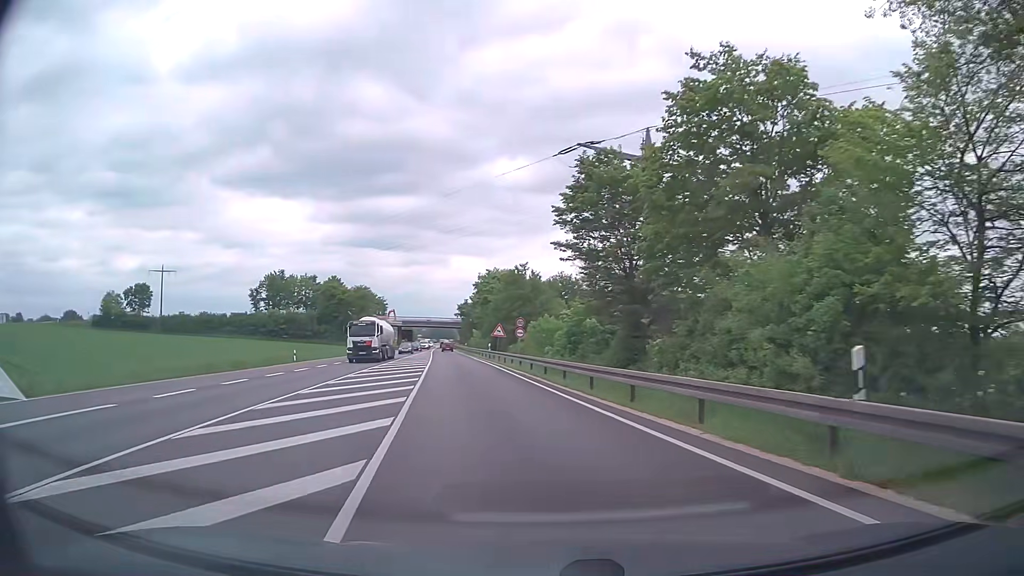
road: trunk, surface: asphalt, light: Day
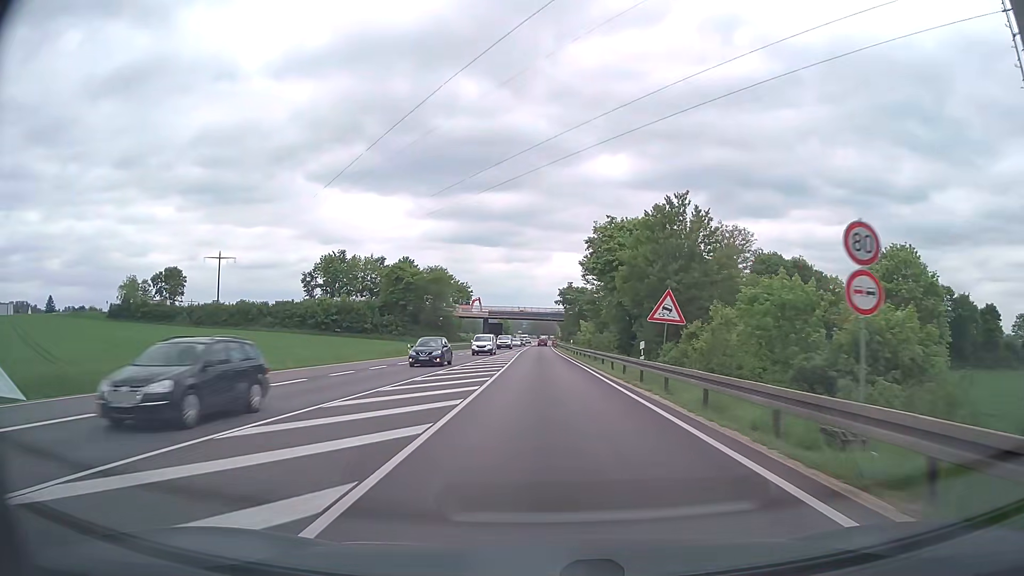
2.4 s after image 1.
(-4.4, +34.7) m; -9°
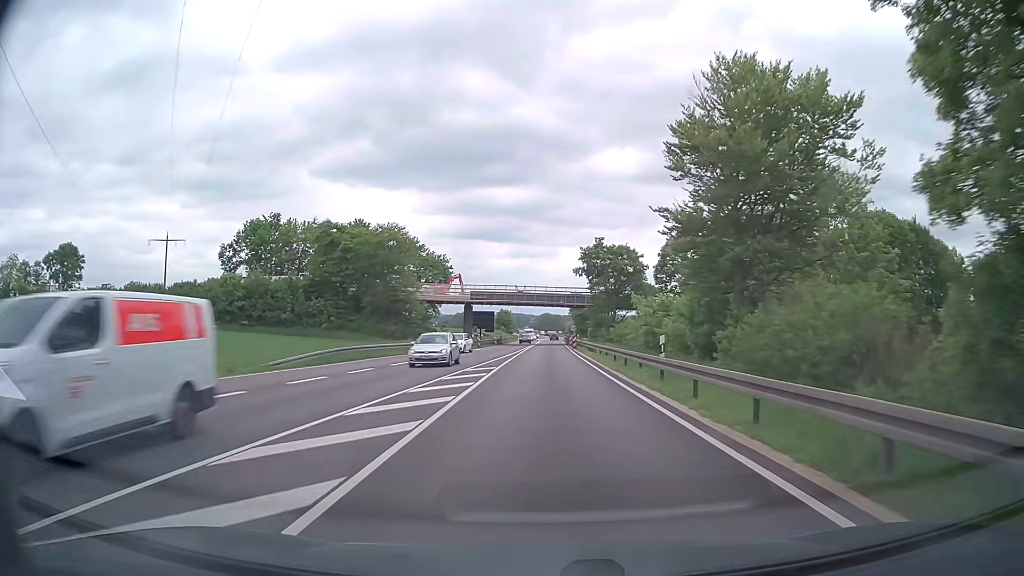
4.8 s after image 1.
(-0.3, +43.8) m; -1°
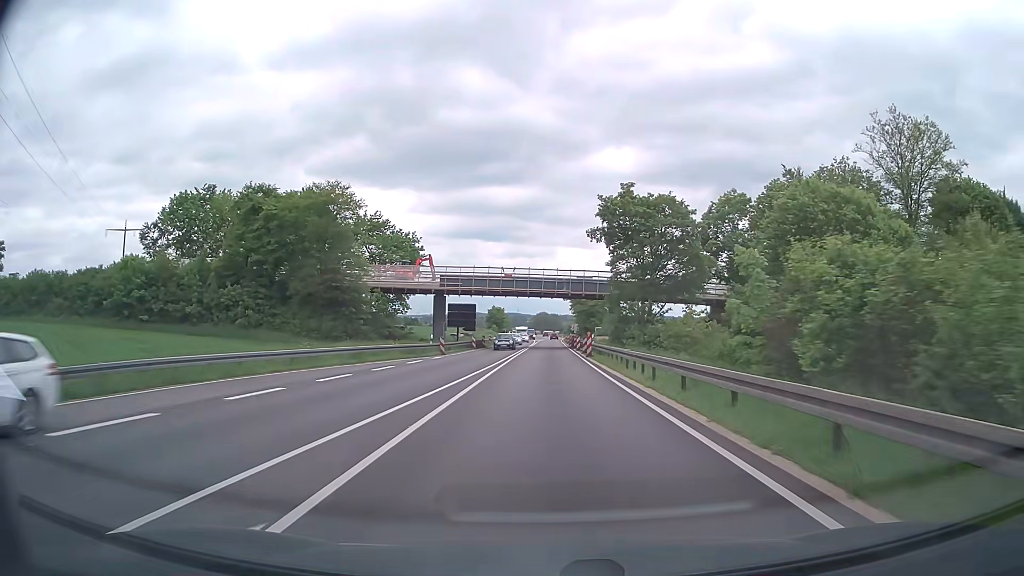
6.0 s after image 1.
(+0.1, +23.0) m; +1°
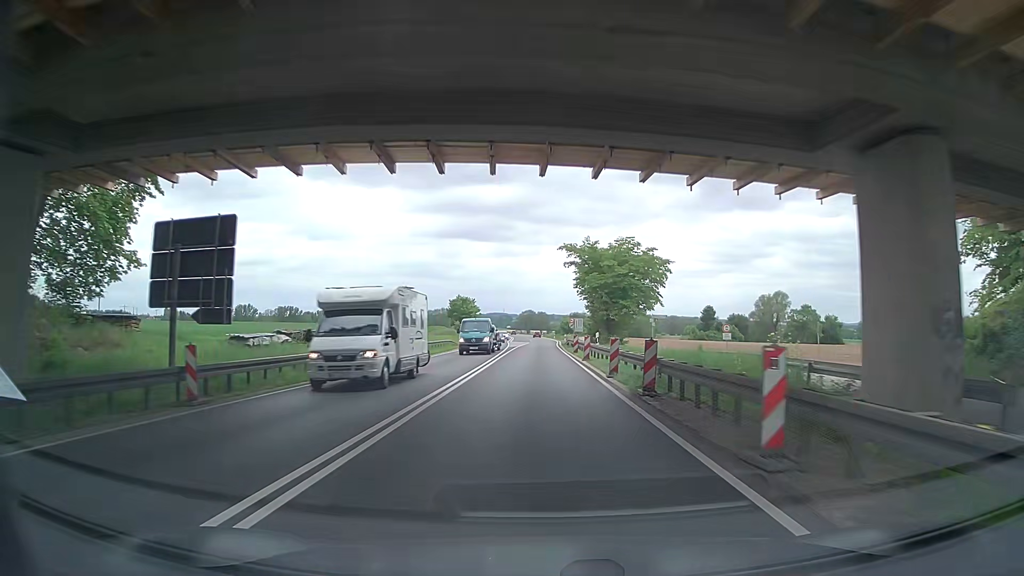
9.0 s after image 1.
(+0.4, +58.4) m; +1°
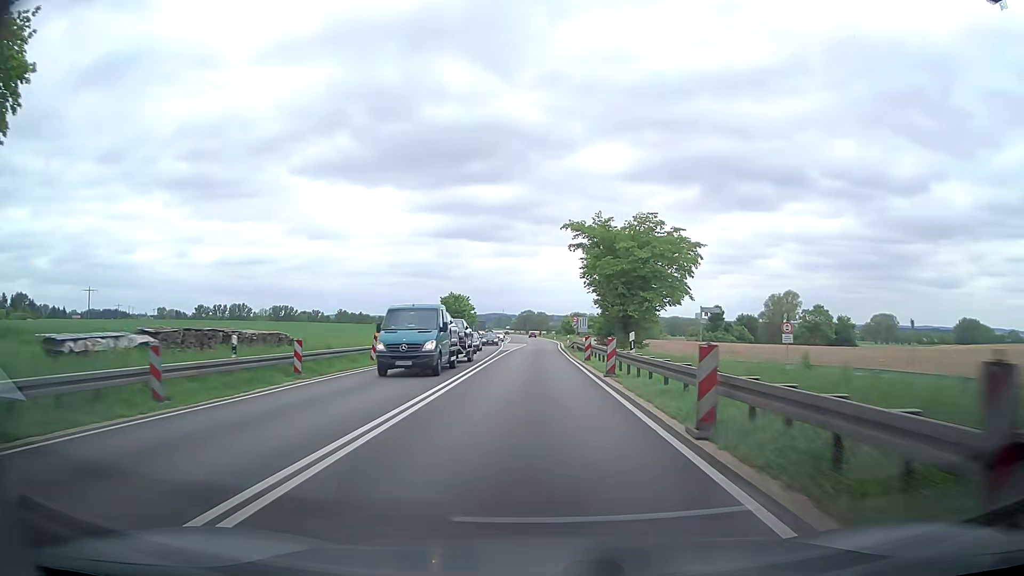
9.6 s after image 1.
(-0.1, +11.9) m; -1°
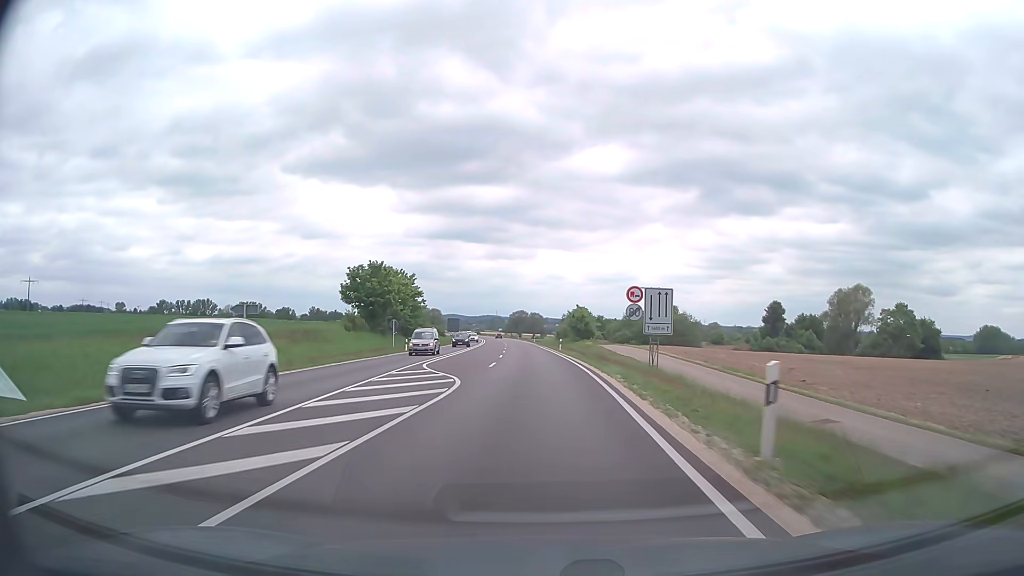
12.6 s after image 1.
(+0.9, +62.1) m; +1°
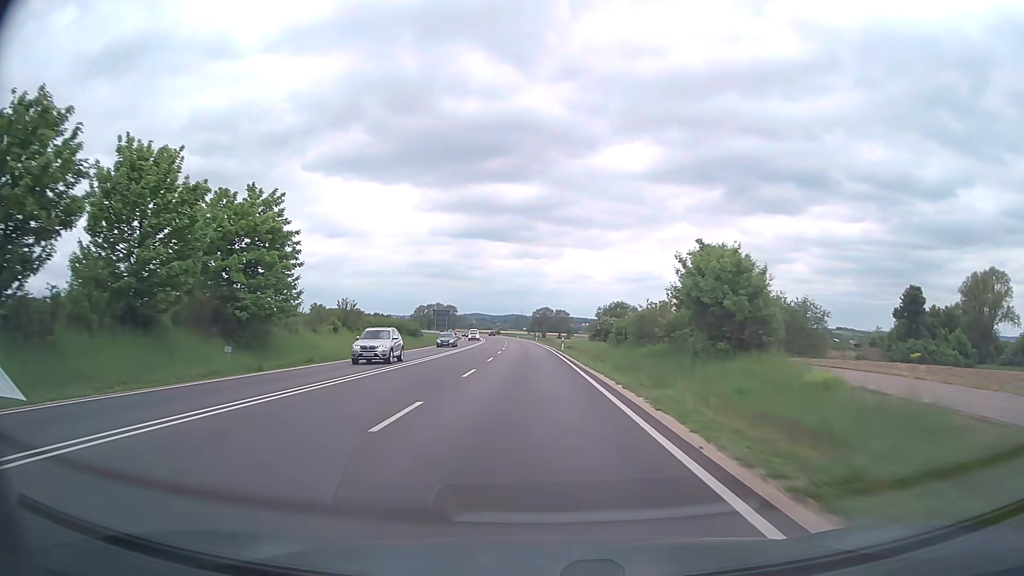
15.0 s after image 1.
(-0.7, +56.1) m; -2°
